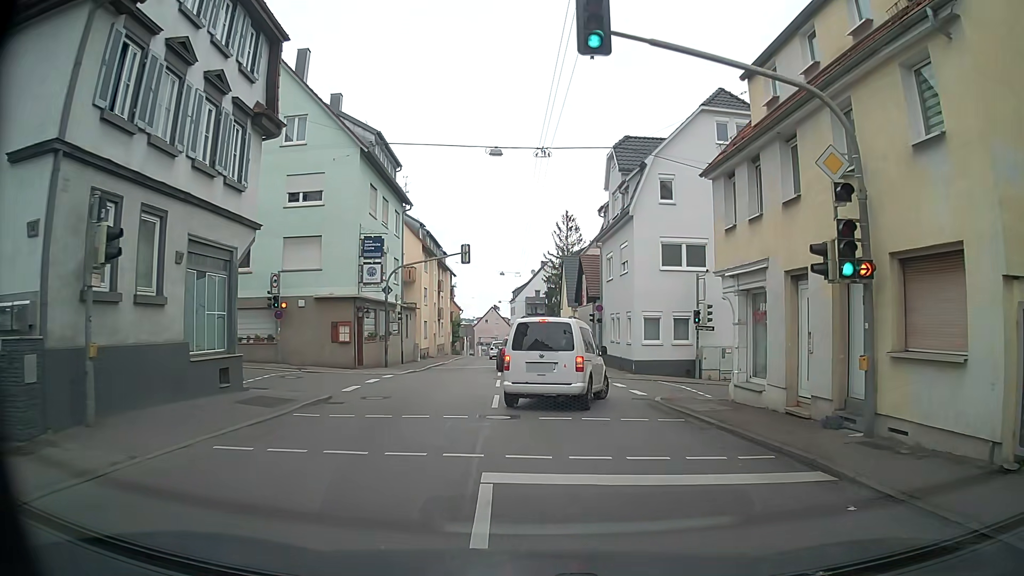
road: secondary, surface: asphalt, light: Day
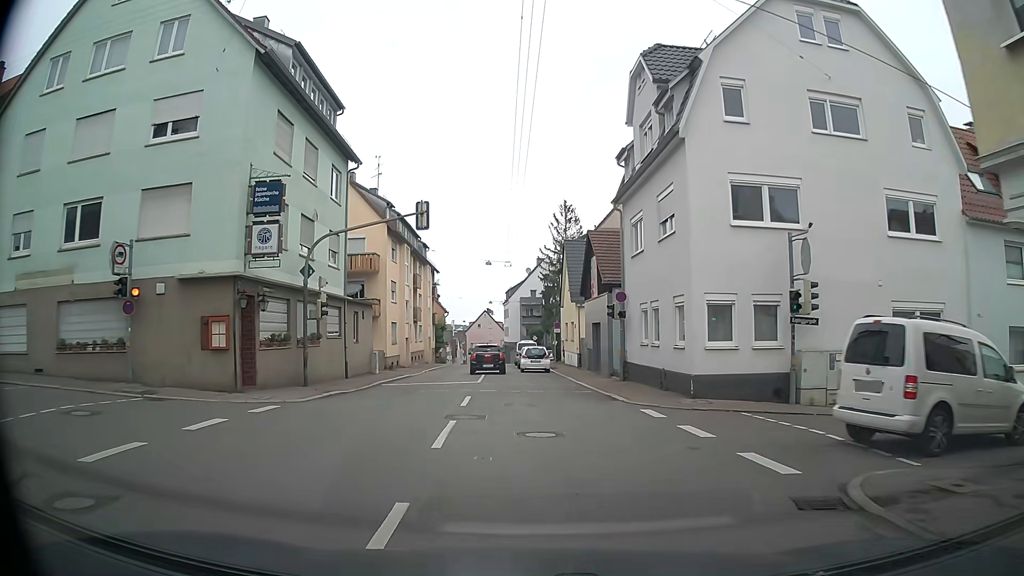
(0.0, +11.5) m; -2°
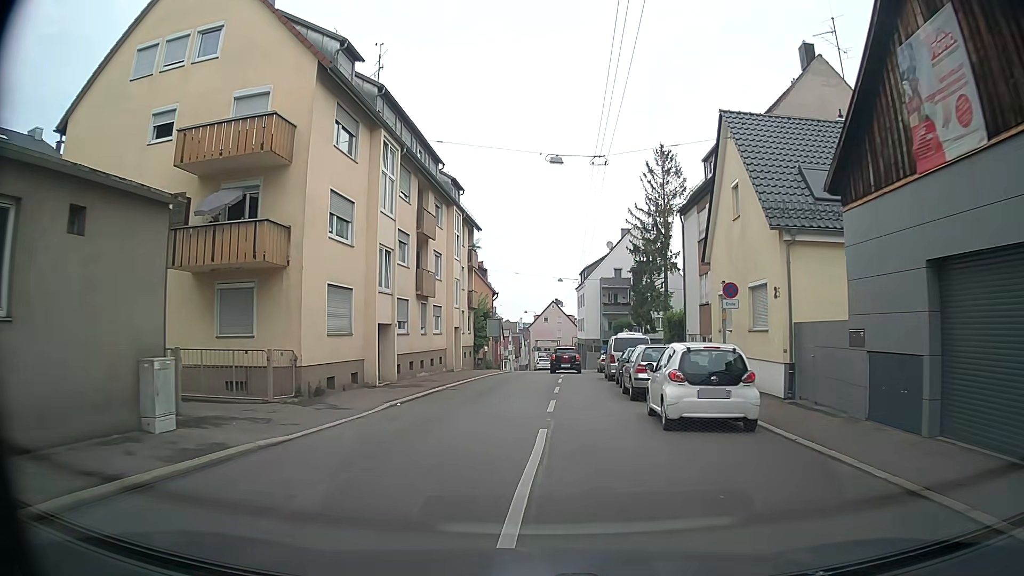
(-0.5, +26.6) m; -3°
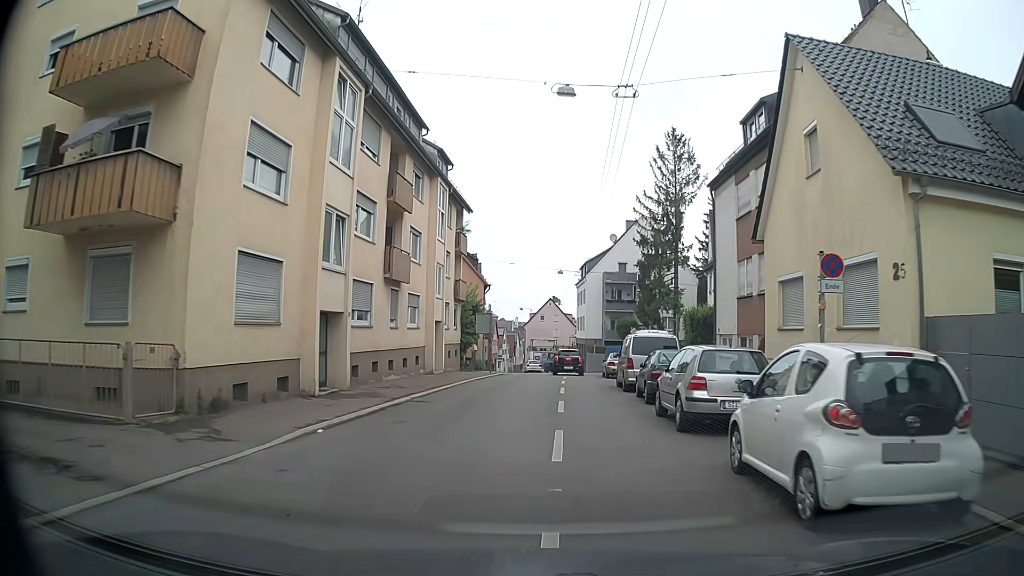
(0.0, +6.1) m; -1°
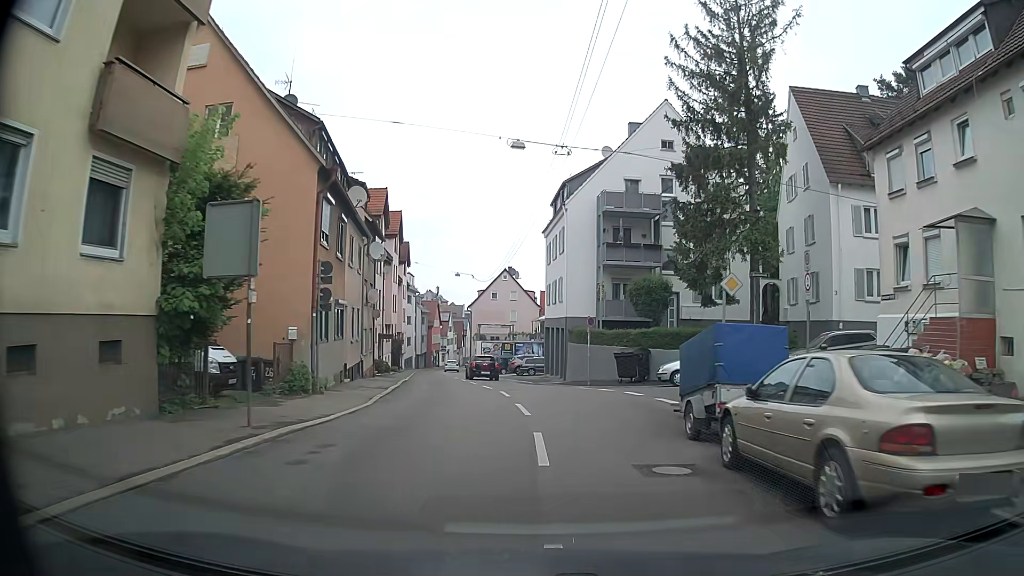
(+1.7, +31.0) m; +4°
(0, +10) (0, +20) (-1, +30) (-2, +40) (-4, +50) (-5, +60) (-7, +70) (-9, +79) (-10, +89) (-10, +99) m
